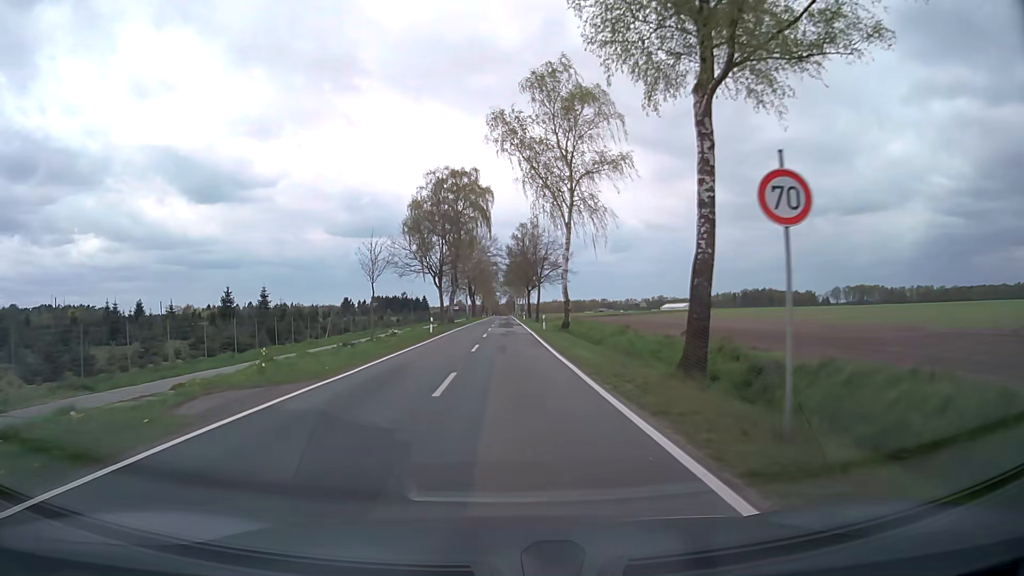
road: secondary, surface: asphalt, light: Day
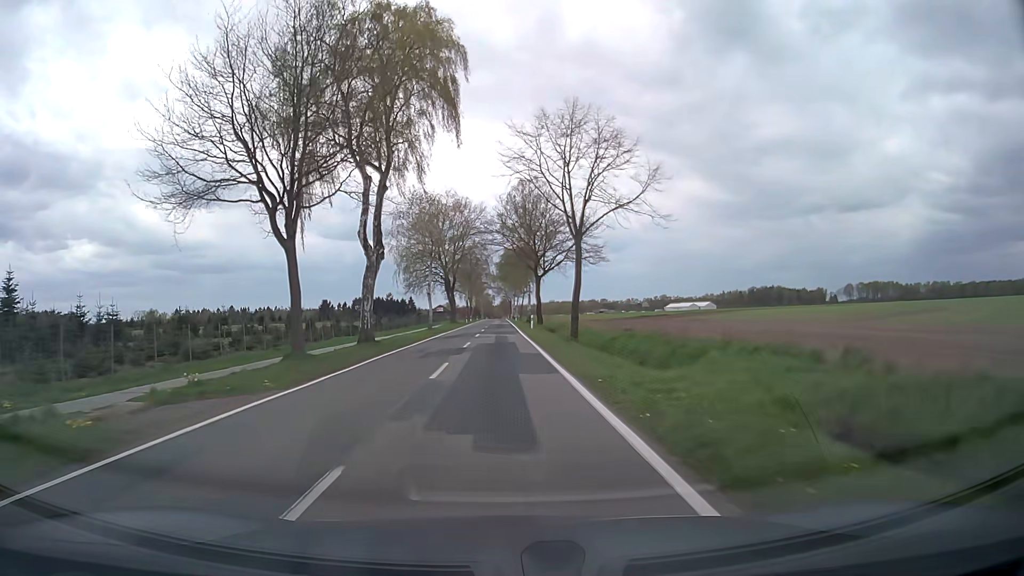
(+0.2, +45.4) m; +1°
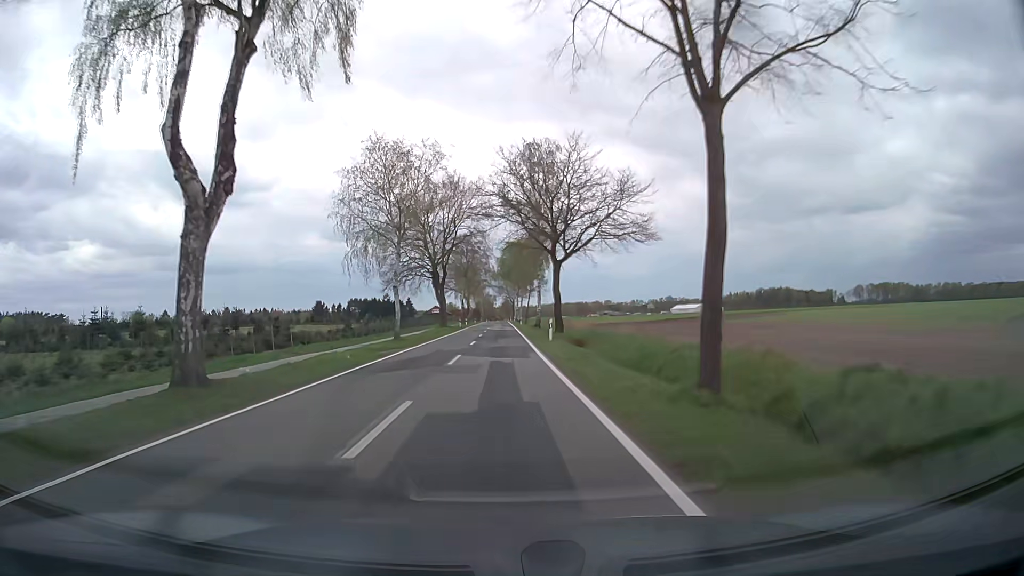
(-0.1, +19.6) m; 0°
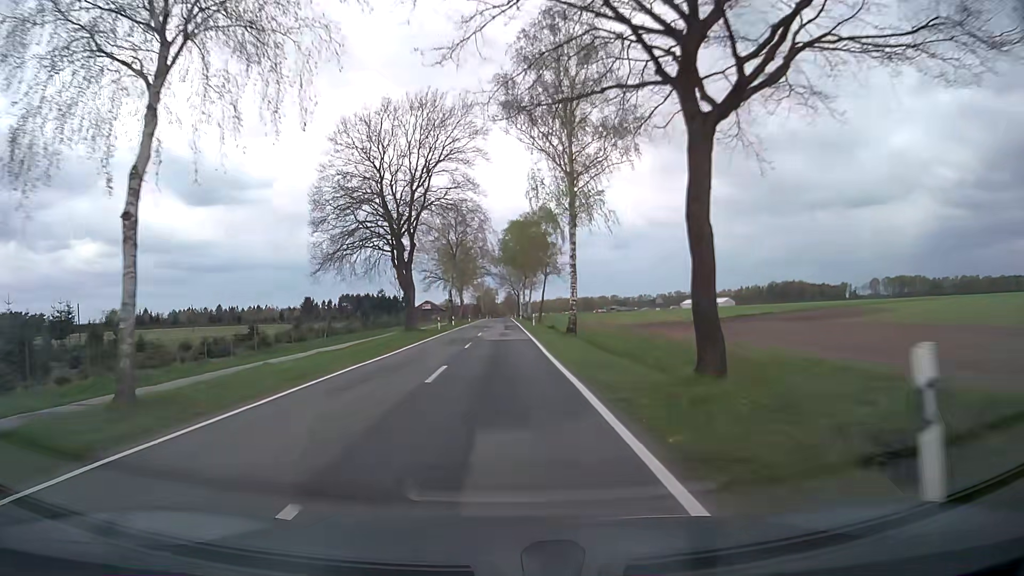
(0.0, +30.2) m; 0°
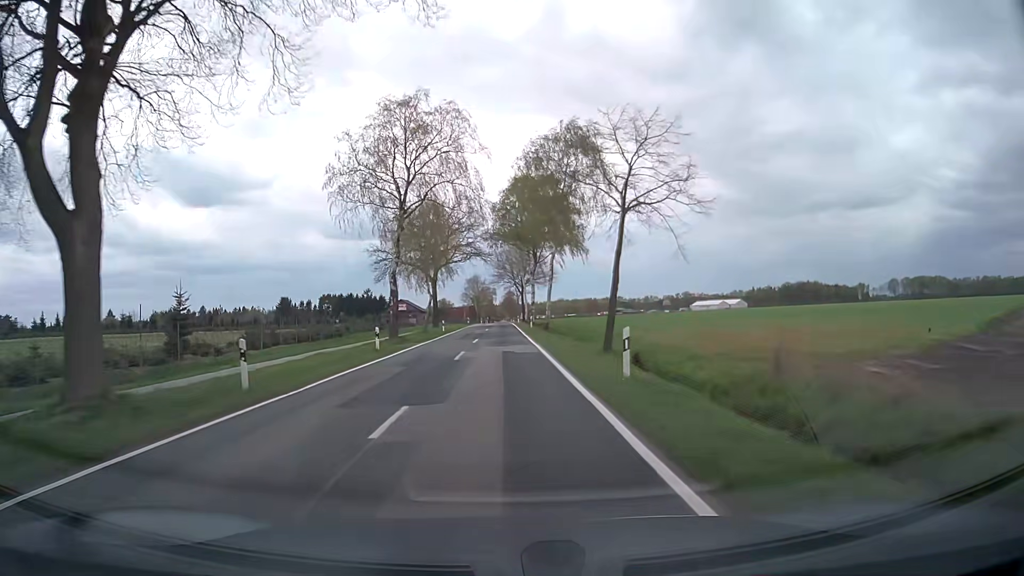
(0.0, +41.4) m; 0°
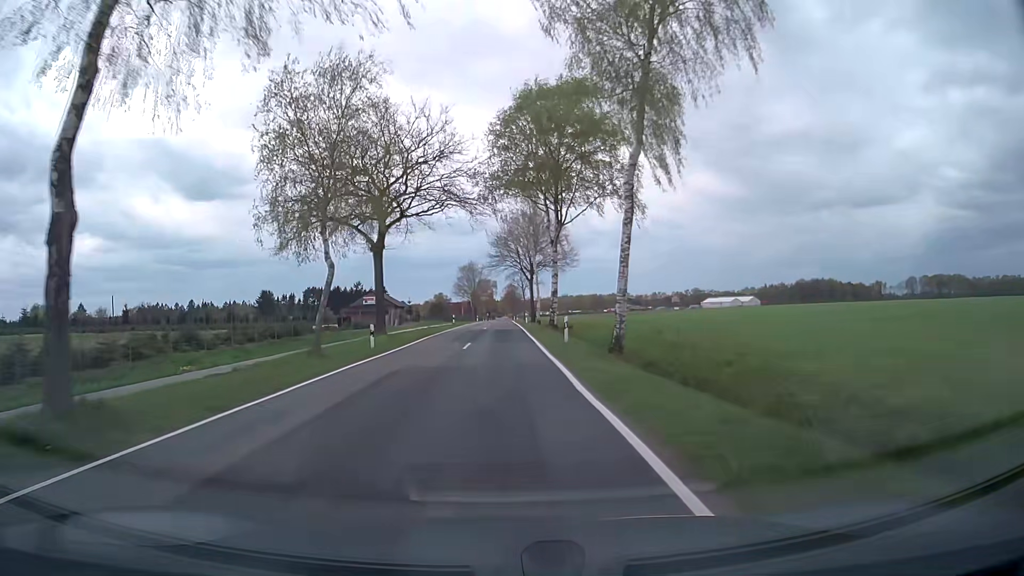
(0.0, +31.7) m; 0°
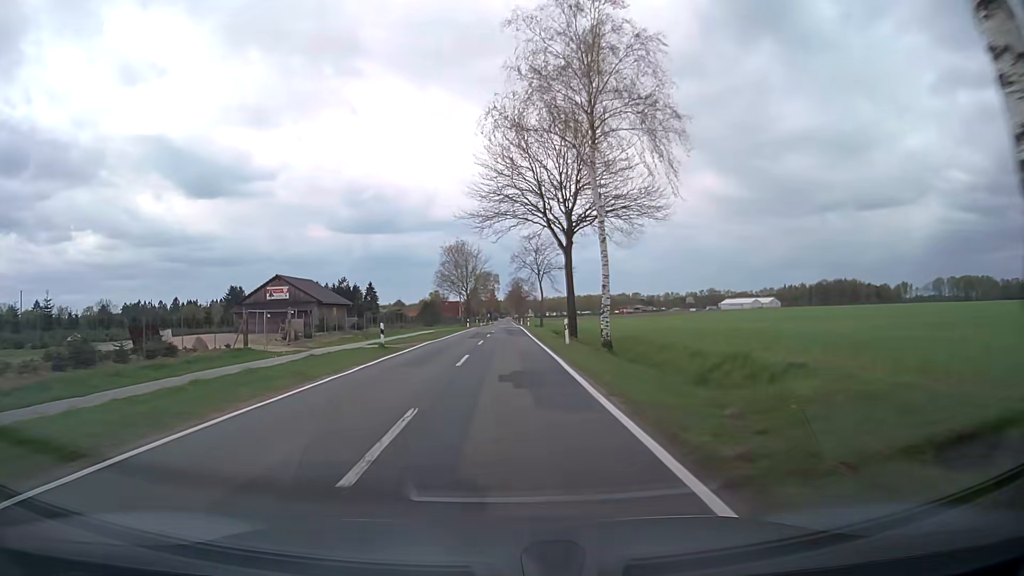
(-0.3, +42.9) m; 0°
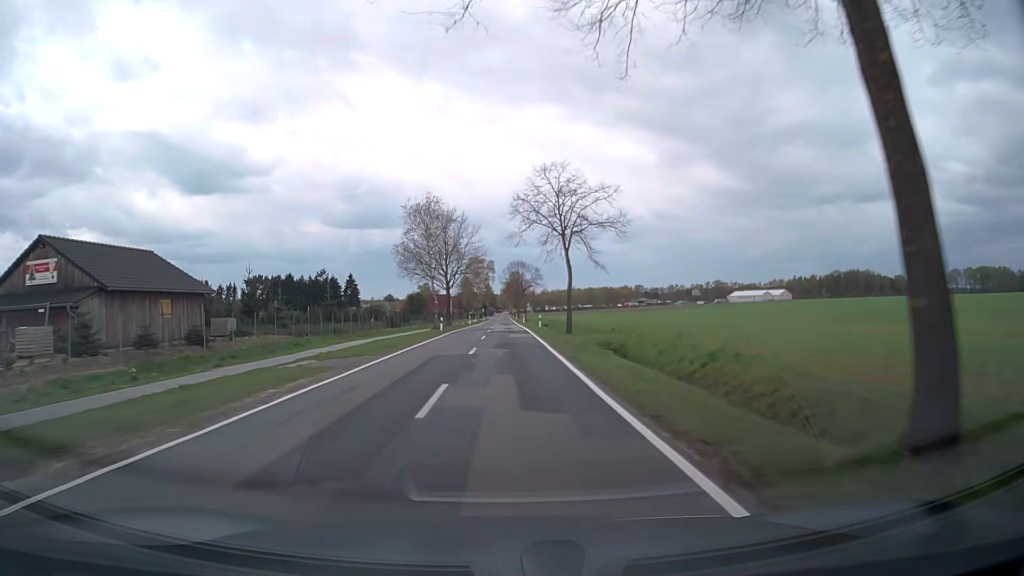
(+0.1, +32.3) m; 0°
(0, +10) (0, +20) (0, +30) (0, +40) (0, +50) (0, +60) (0, +70) (0, +80) (0, +90) (0, +100) m
